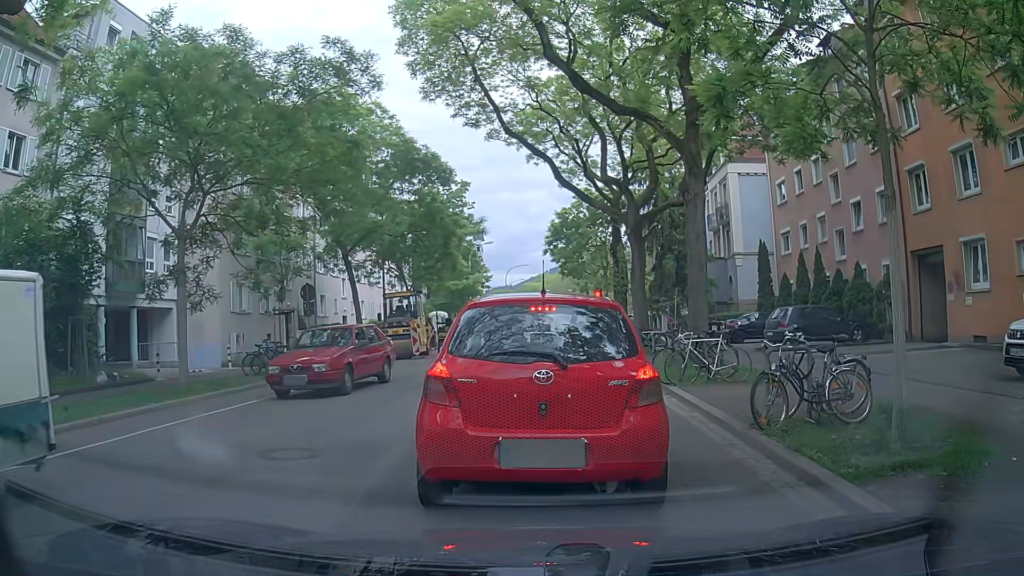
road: tertiary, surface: asphalt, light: Day
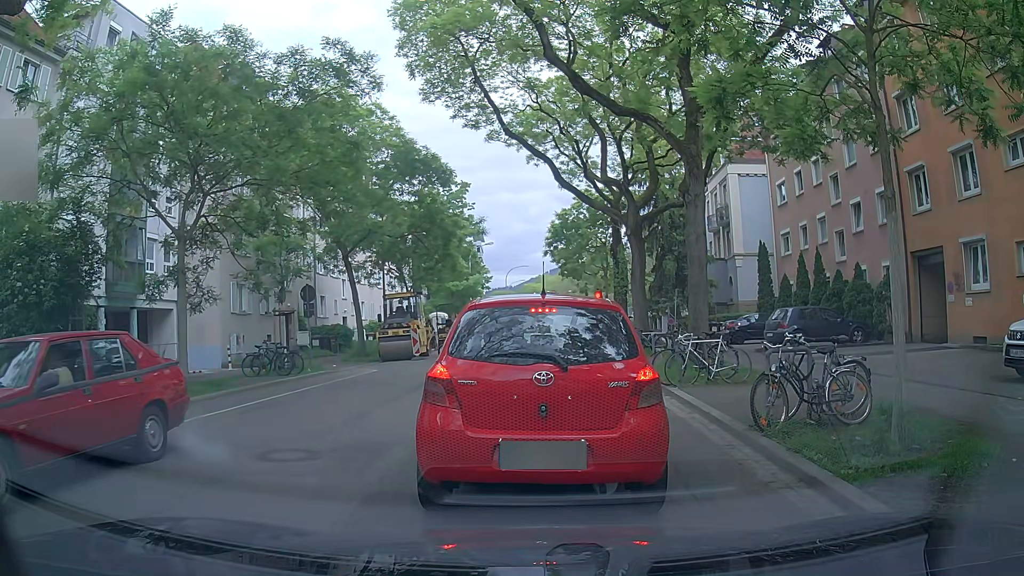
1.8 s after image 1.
(0.0, +0.1) m; 0°
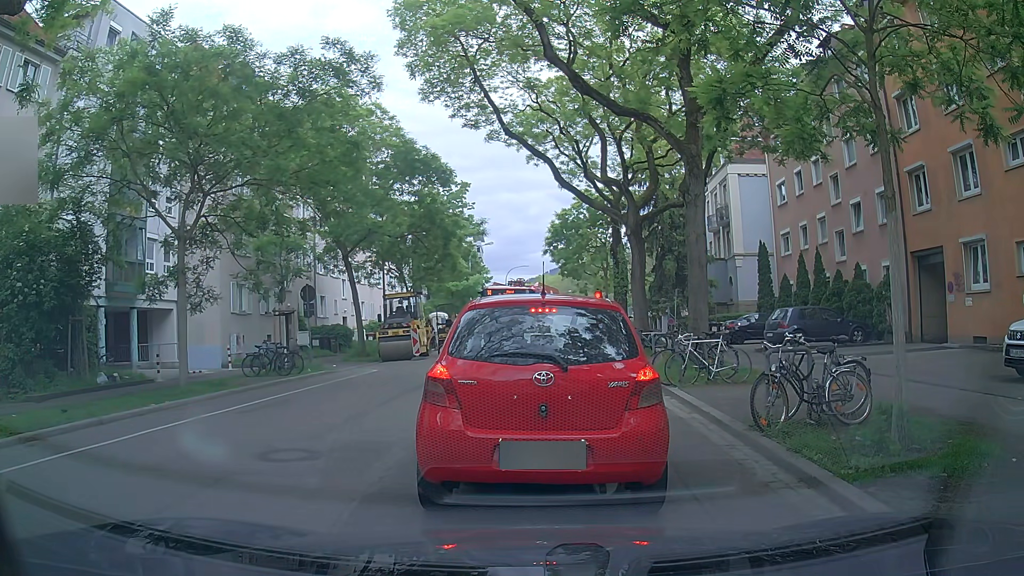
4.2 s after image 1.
(0.0, 0.0) m; 0°
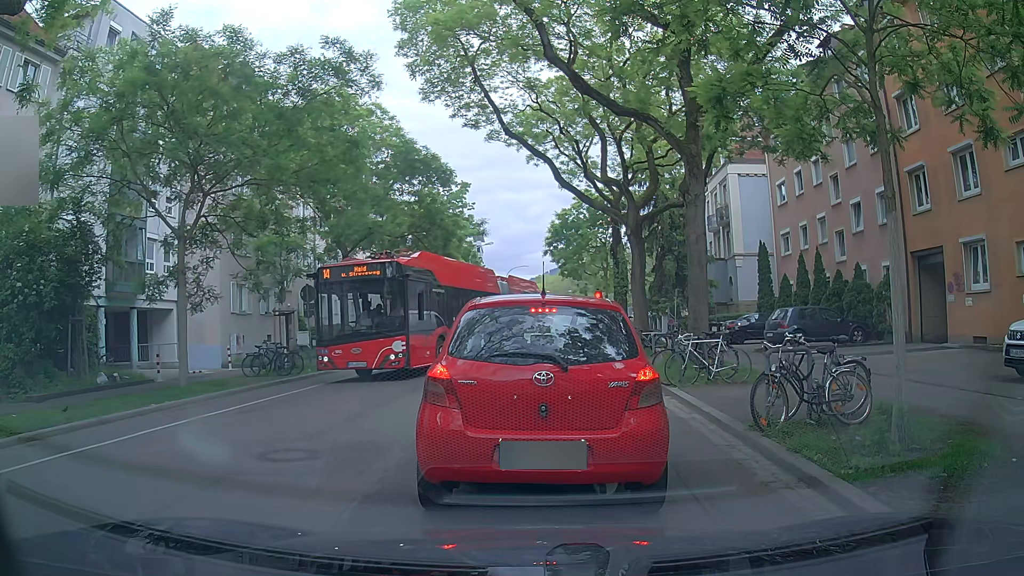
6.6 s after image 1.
(0.0, 0.0) m; 0°
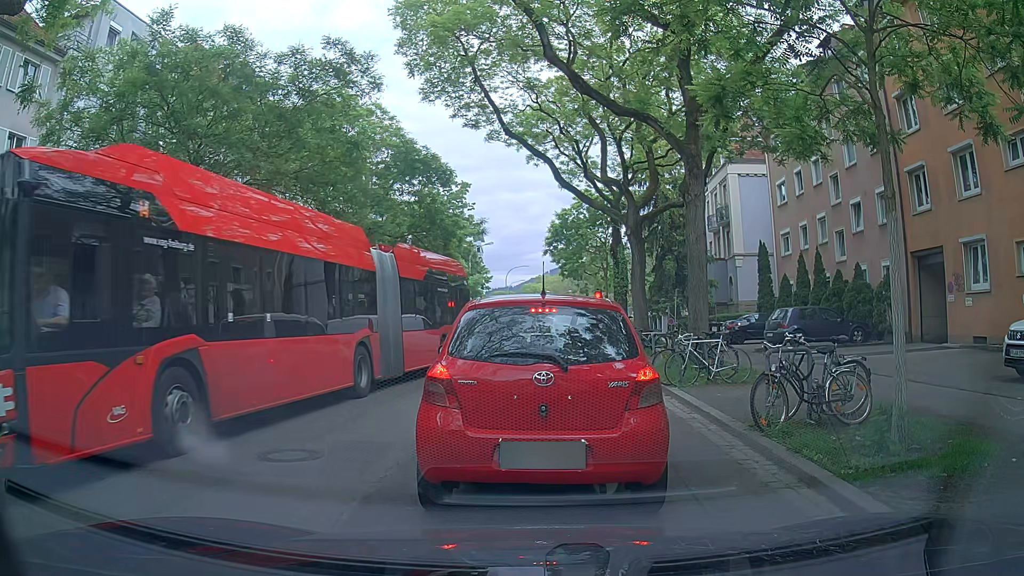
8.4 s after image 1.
(0.0, 0.0) m; 0°
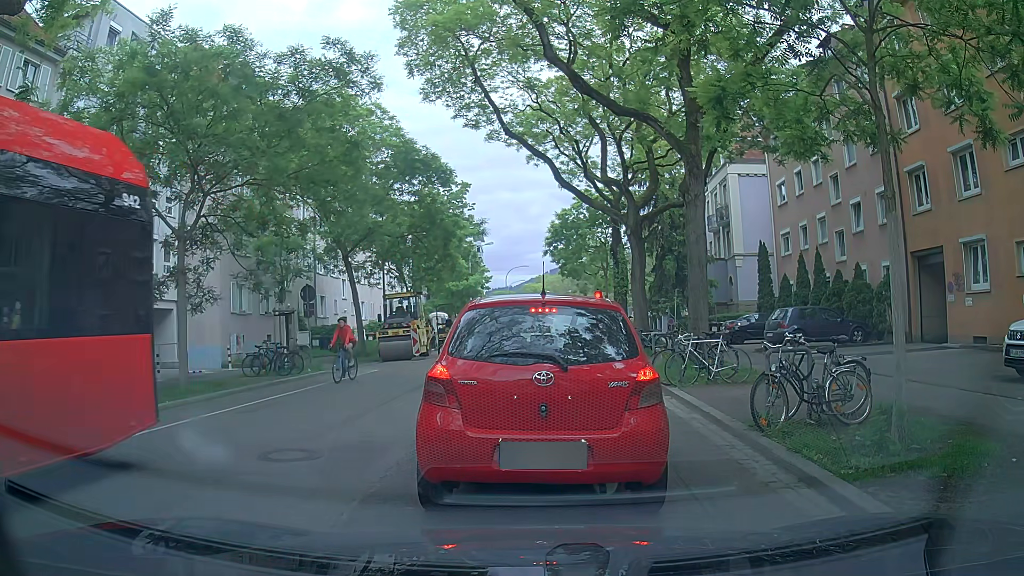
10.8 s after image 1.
(0.0, 0.0) m; 0°
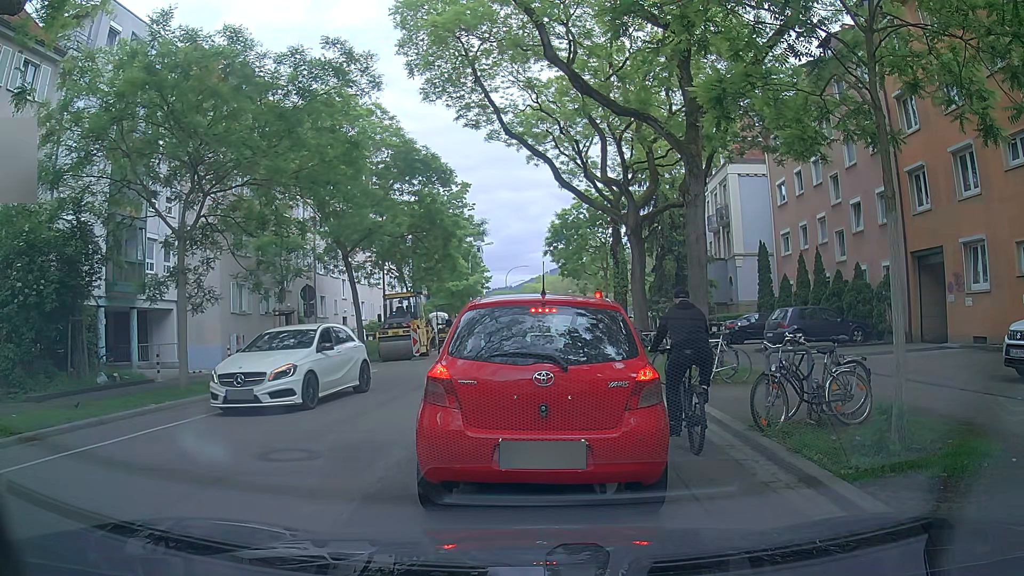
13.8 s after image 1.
(0.0, 0.0) m; 0°
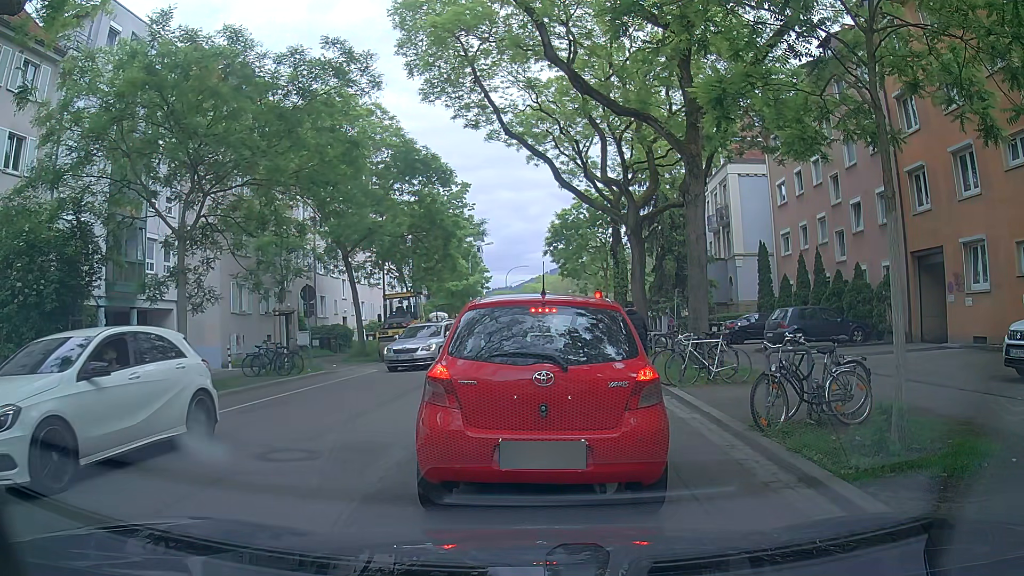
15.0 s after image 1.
(0.0, 0.0) m; 0°
